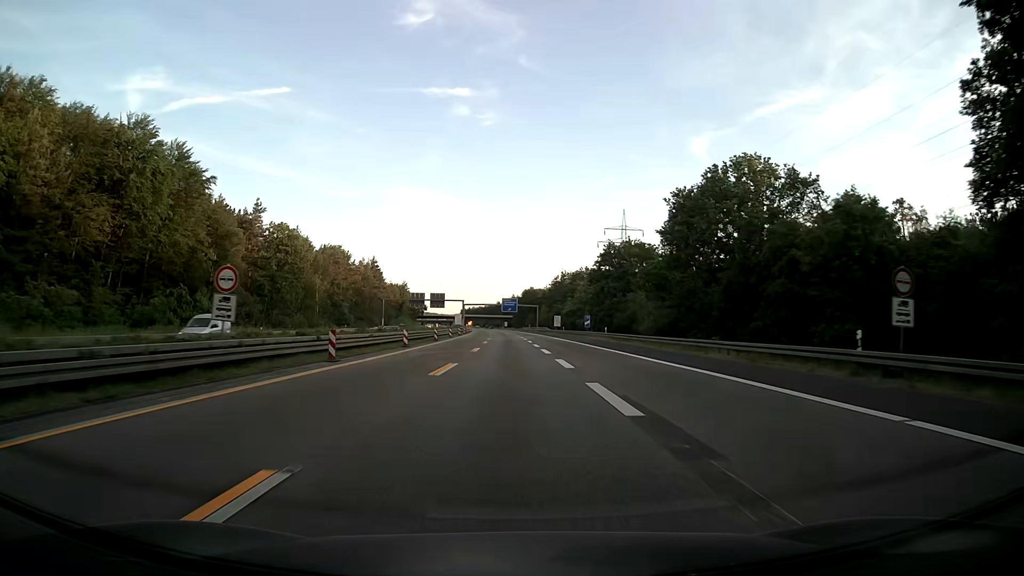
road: motorway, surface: asphalt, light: Day
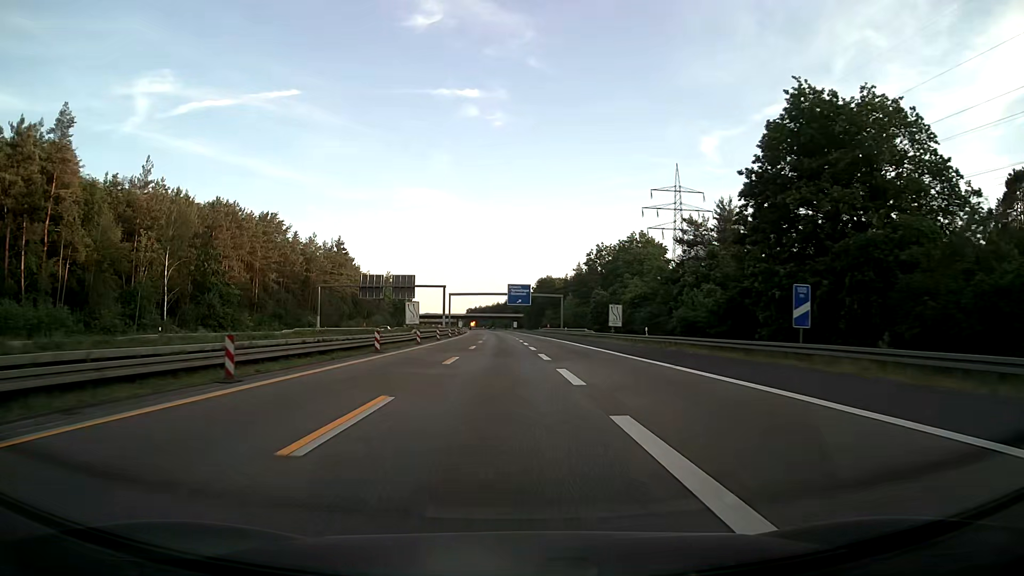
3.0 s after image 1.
(-0.6, +66.0) m; -1°
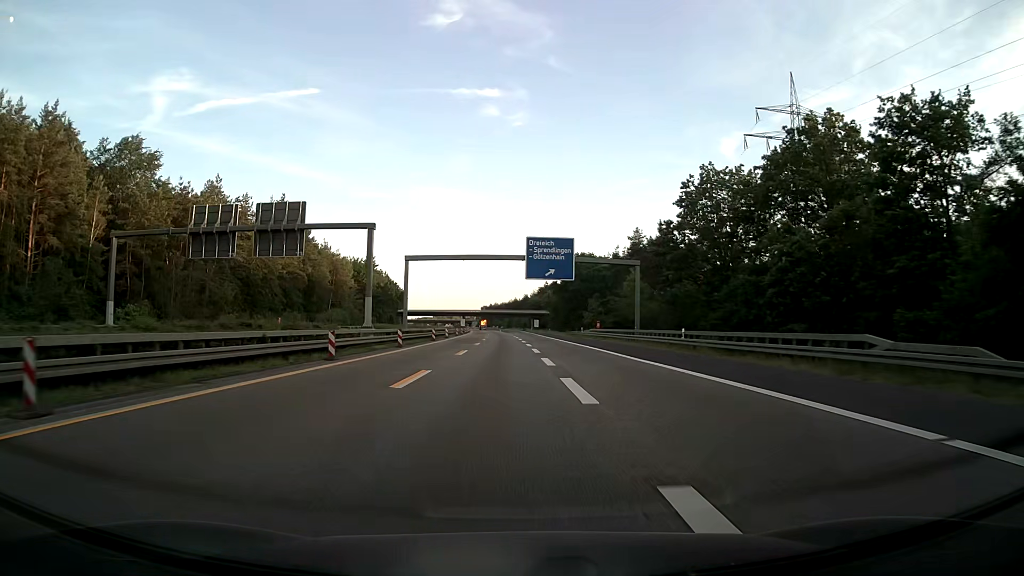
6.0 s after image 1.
(-0.8, +64.7) m; -1°
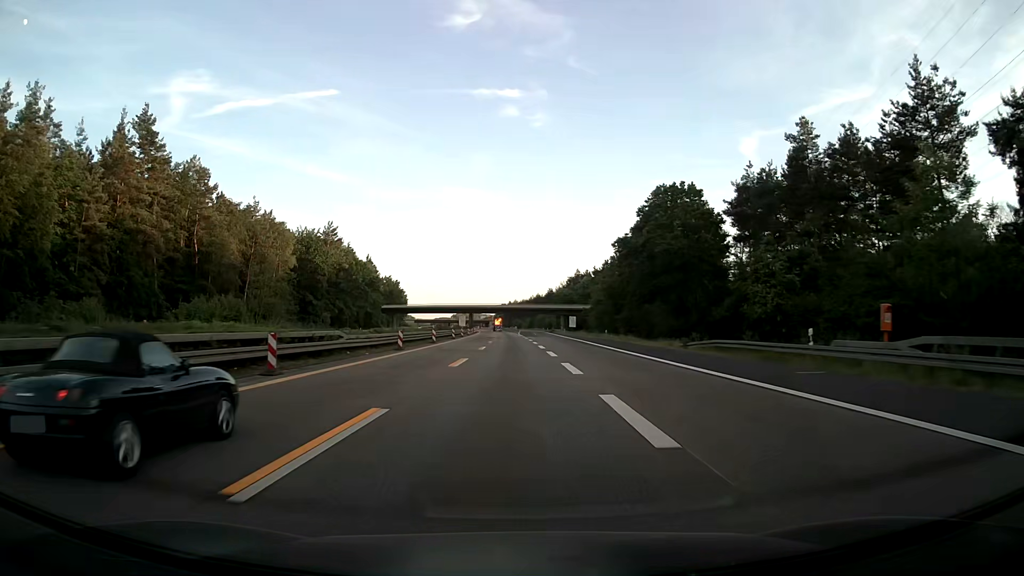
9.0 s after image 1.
(-1.2, +64.2) m; -3°
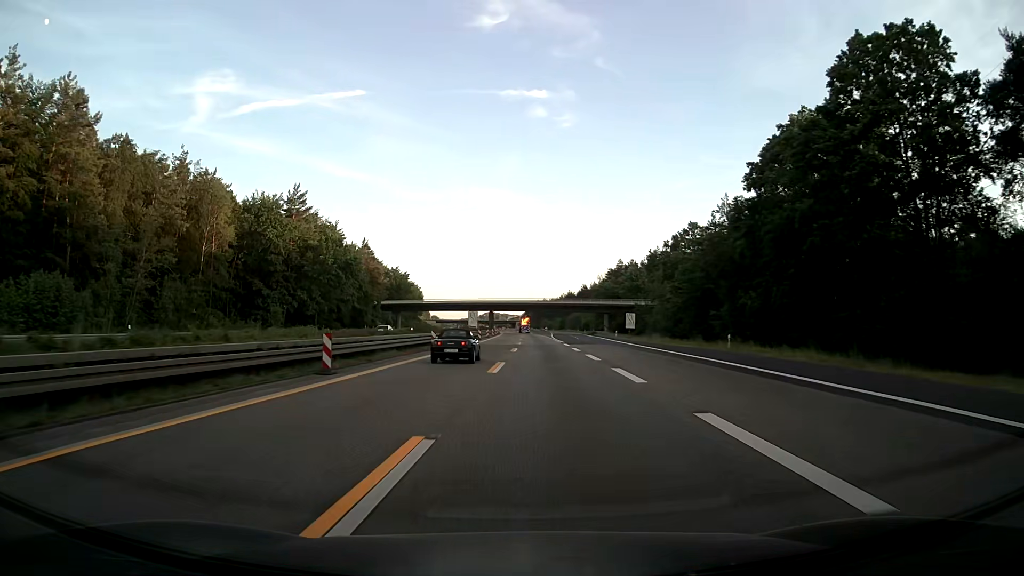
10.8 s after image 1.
(-0.4, +38.8) m; -2°
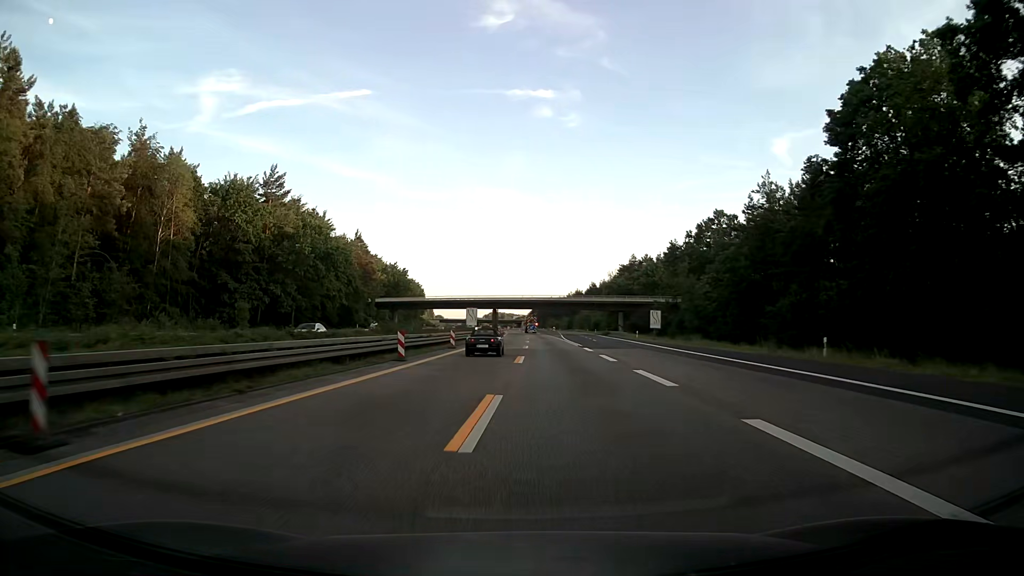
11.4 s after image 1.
(0.0, +13.0) m; 0°
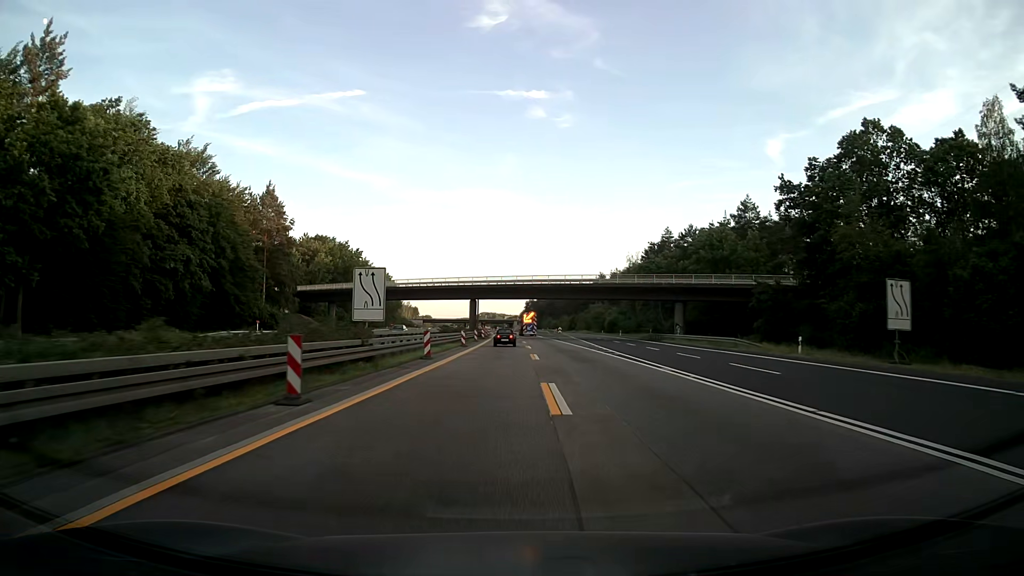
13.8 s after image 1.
(+0.1, +52.2) m; +1°
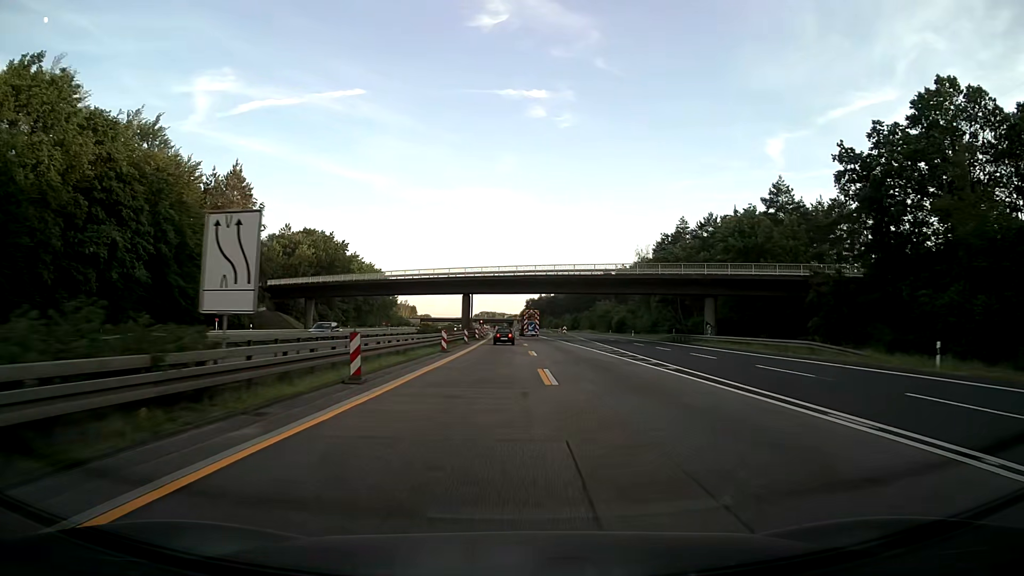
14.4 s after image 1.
(0.0, +13.0) m; 0°
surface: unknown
(0, +10) (0, +20) (0, +30) (0, +40) (-1, +50) (-1, +60) (-1, +70) (-2, +80) (-2, +90) (-2, +100) m
